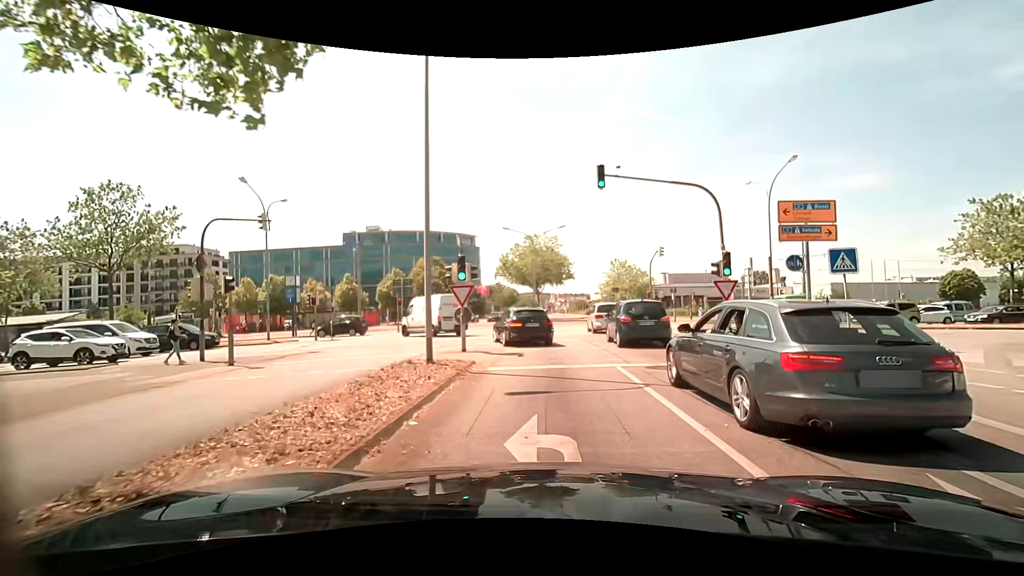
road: tertiary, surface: asphalt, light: Day
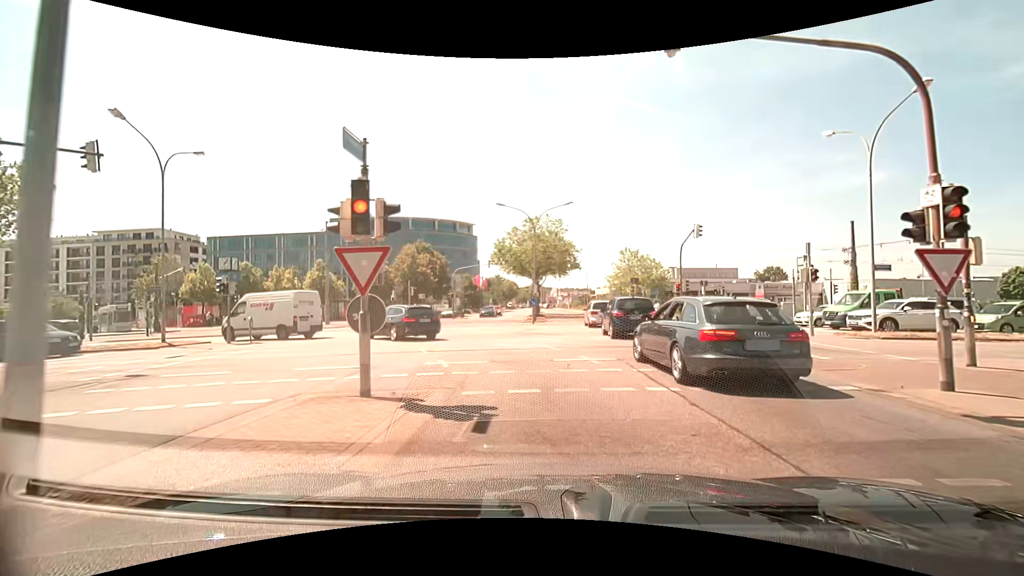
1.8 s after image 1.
(+0.1, +9.1) m; +1°
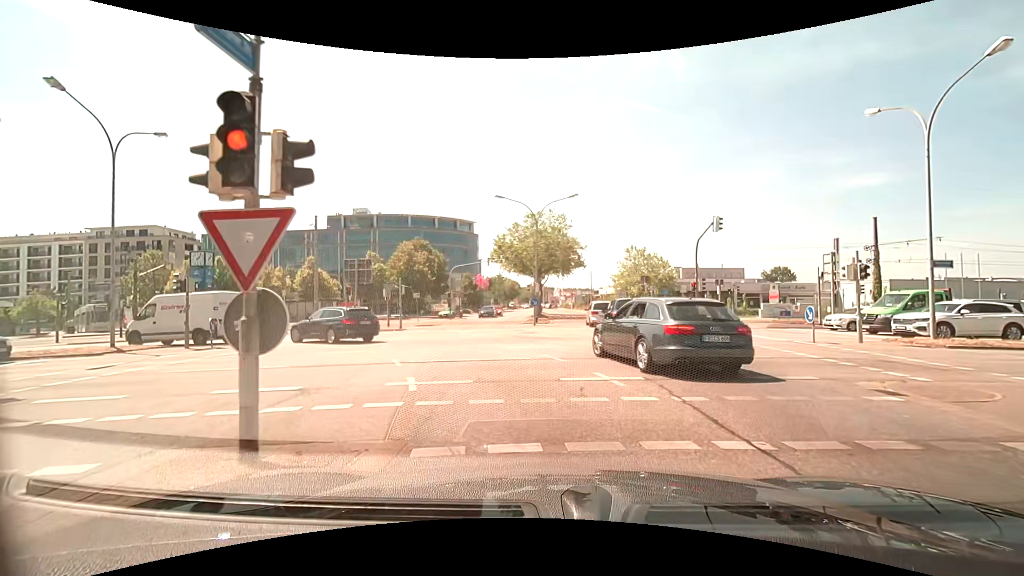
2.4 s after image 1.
(0.0, +3.0) m; +1°
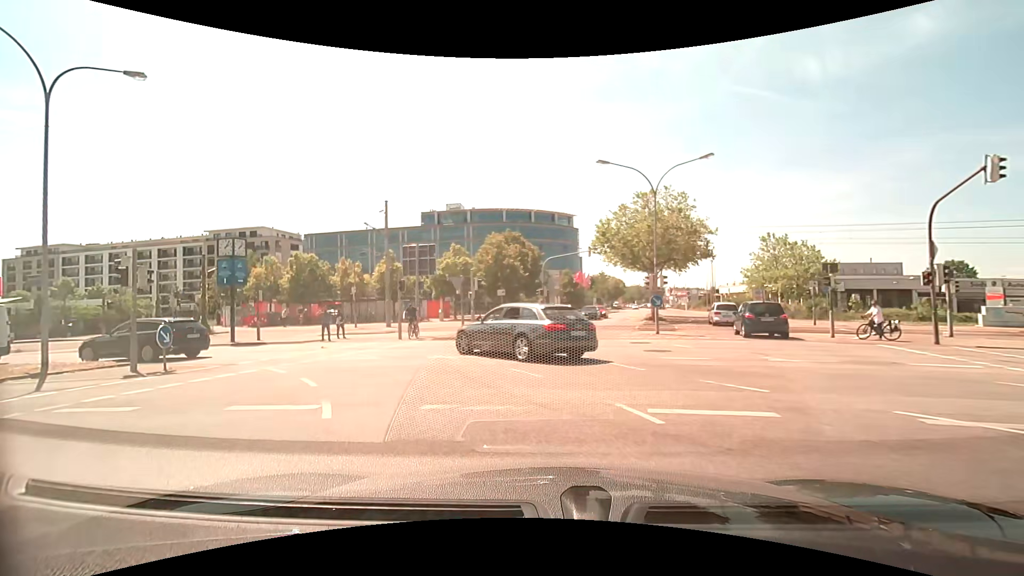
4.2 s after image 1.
(-0.7, +9.2) m; -12°
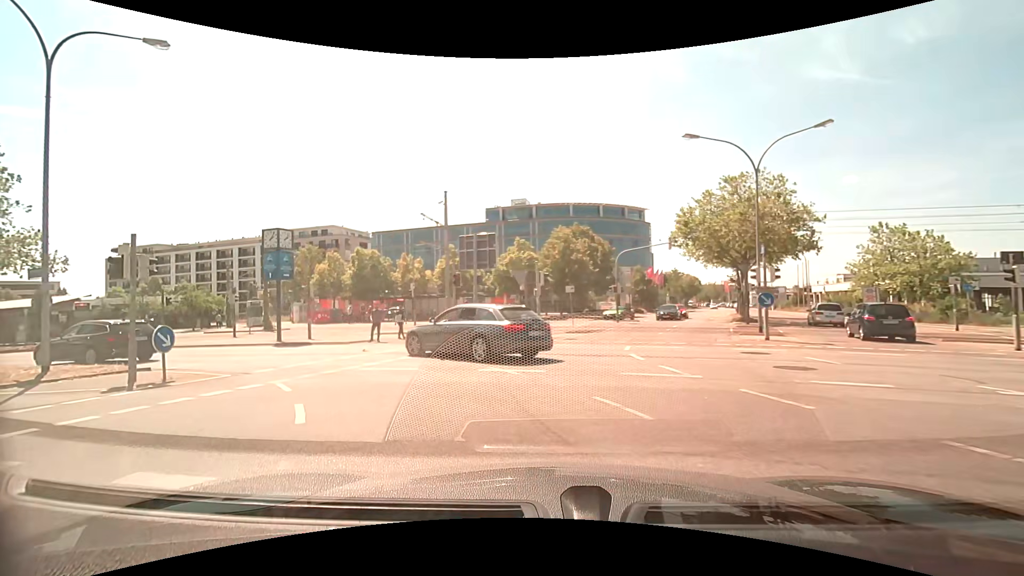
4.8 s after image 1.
(-0.2, +3.5) m; -7°
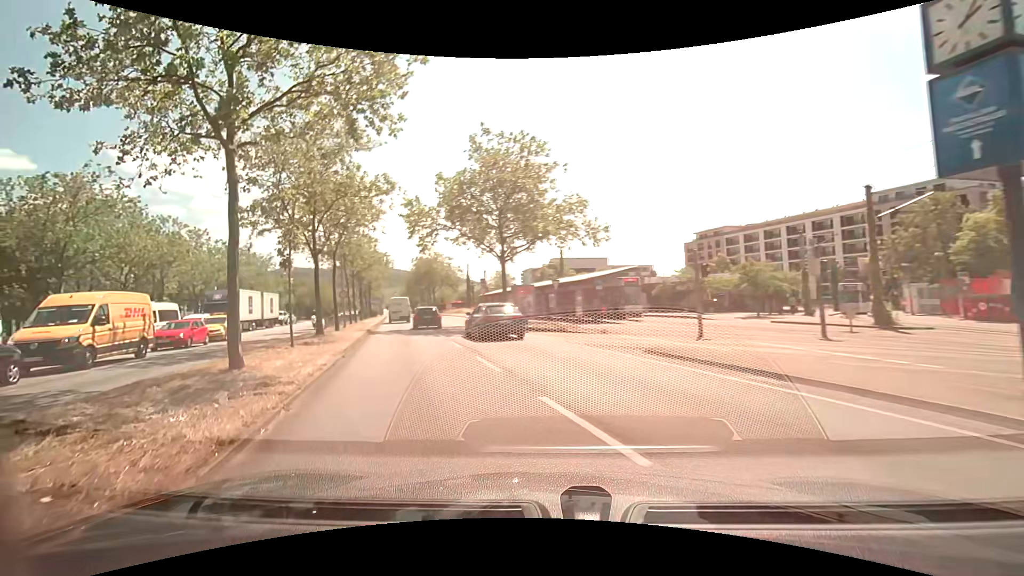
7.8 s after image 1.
(-8.3, +15.4) m; -59°
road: primary
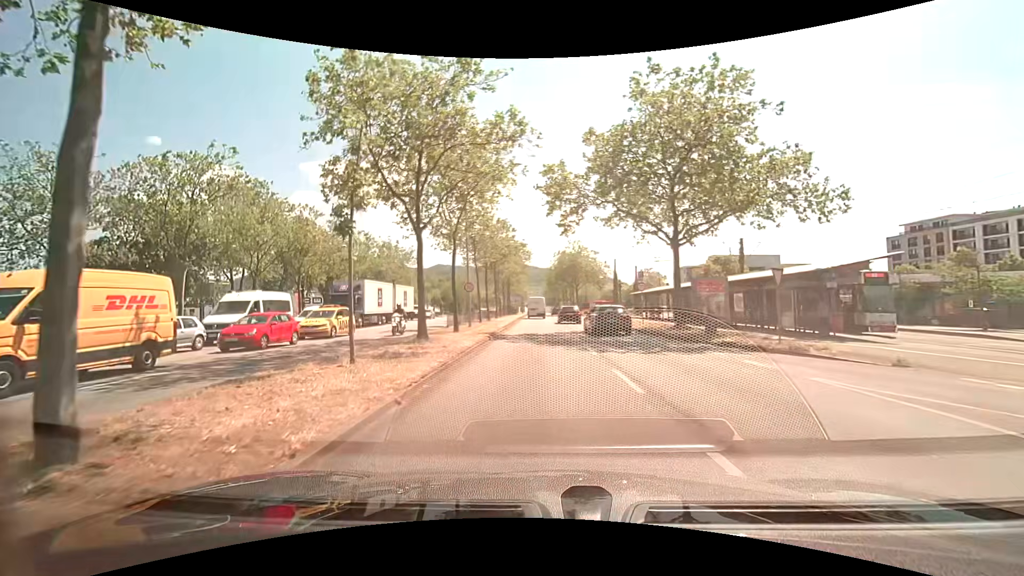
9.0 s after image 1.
(-1.5, +8.0) m; -18°
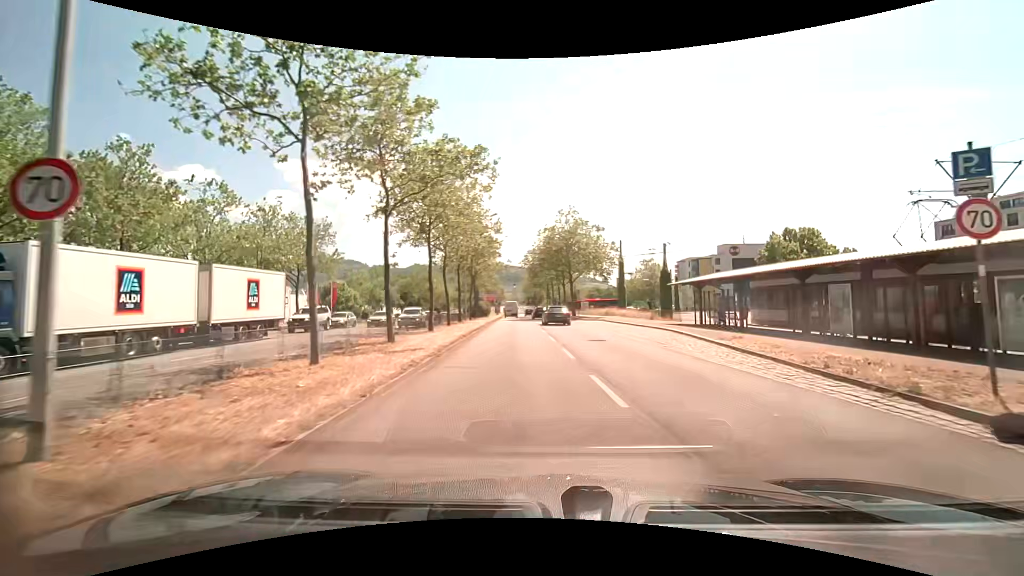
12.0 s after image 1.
(-0.1, +25.3) m; +3°
(0, +10) (+1, +20) (+1, +30) (+1, +40) (0, +50) (-1, +60) (-1, +70) (-2, +80) (-3, +90) (-4, +100) m
